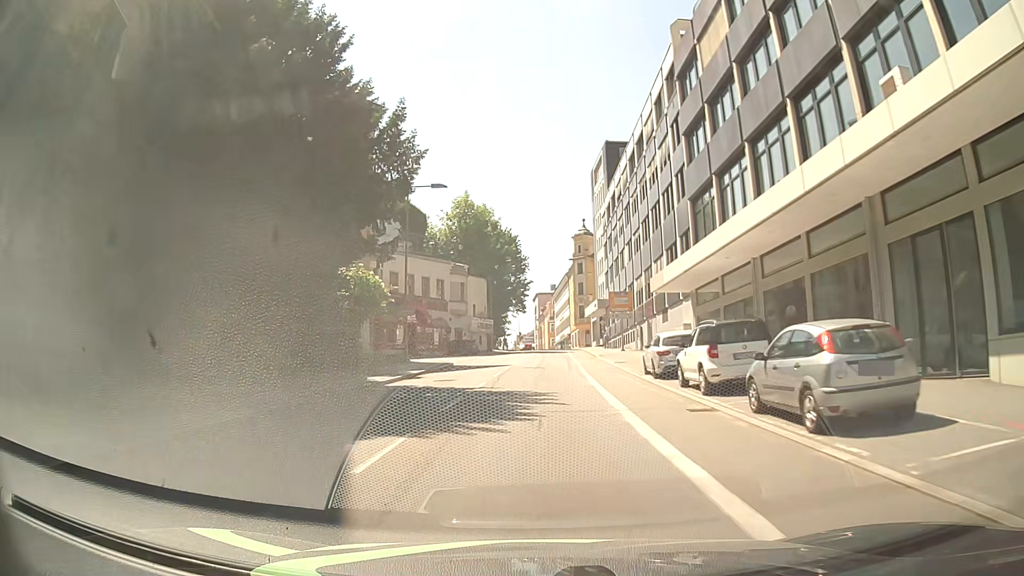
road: tertiary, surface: asphalt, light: Day
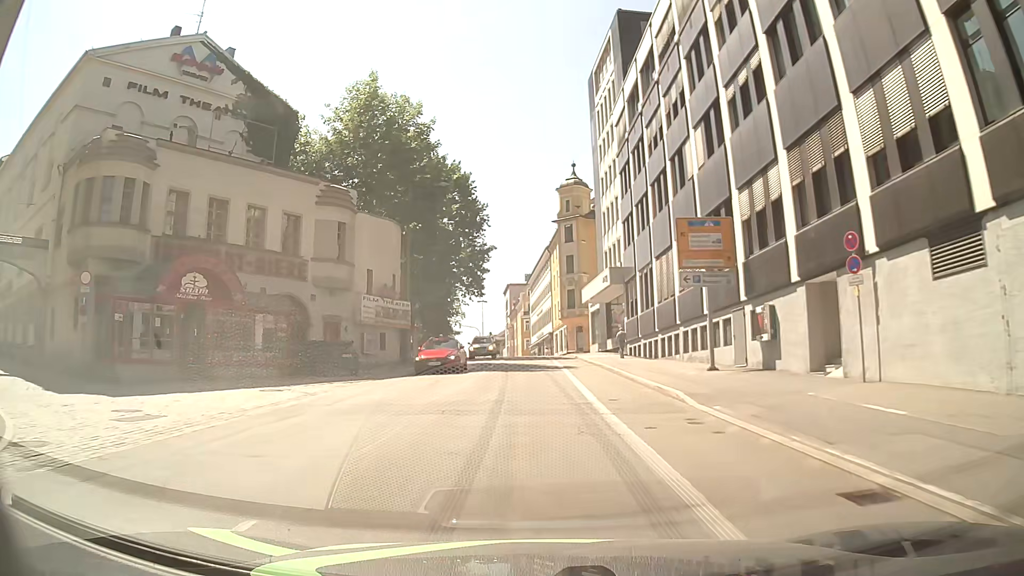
(+0.6, +35.0) m; +1°
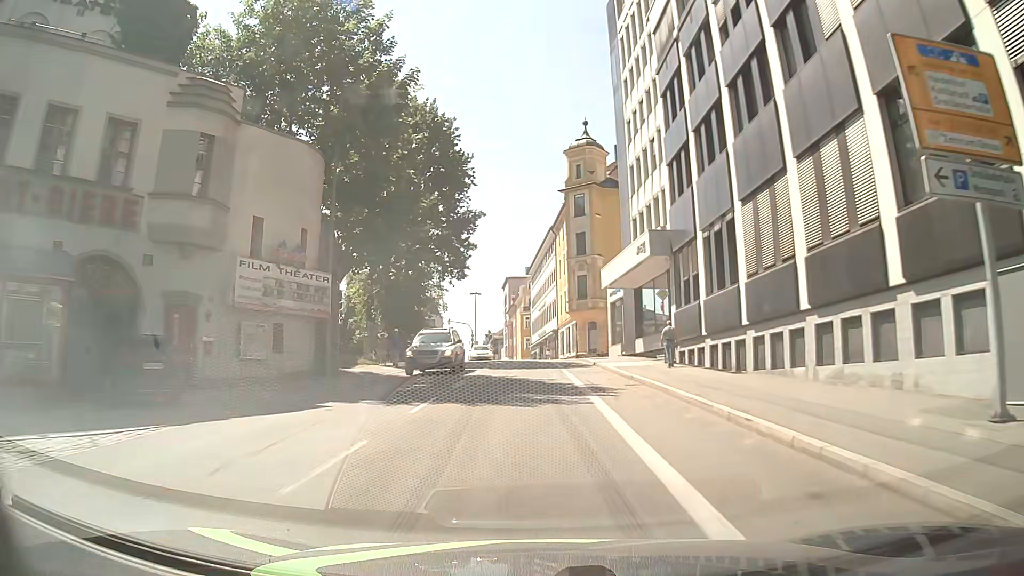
(+0.3, +14.5) m; 0°
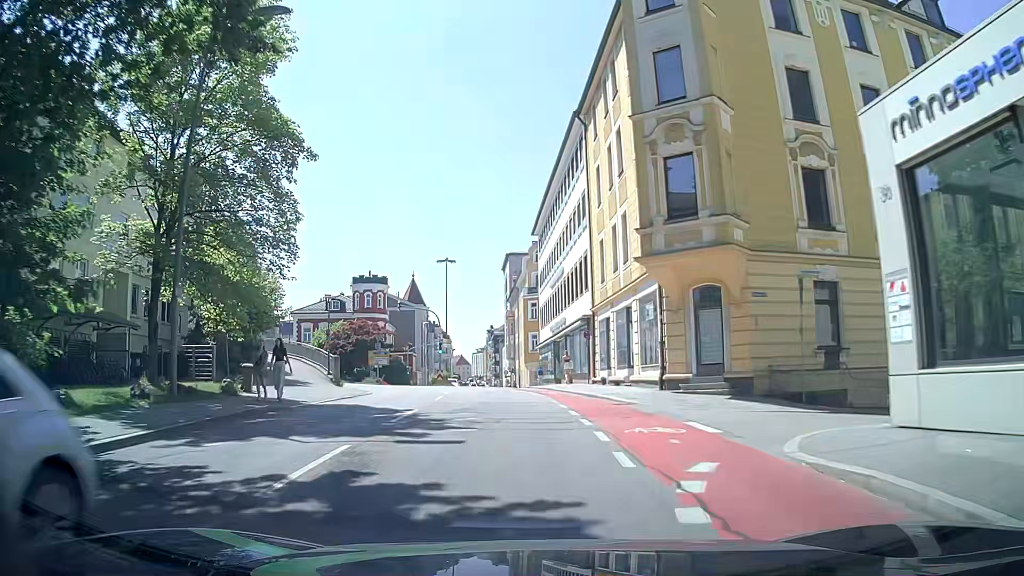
(+0.6, +35.8) m; 0°
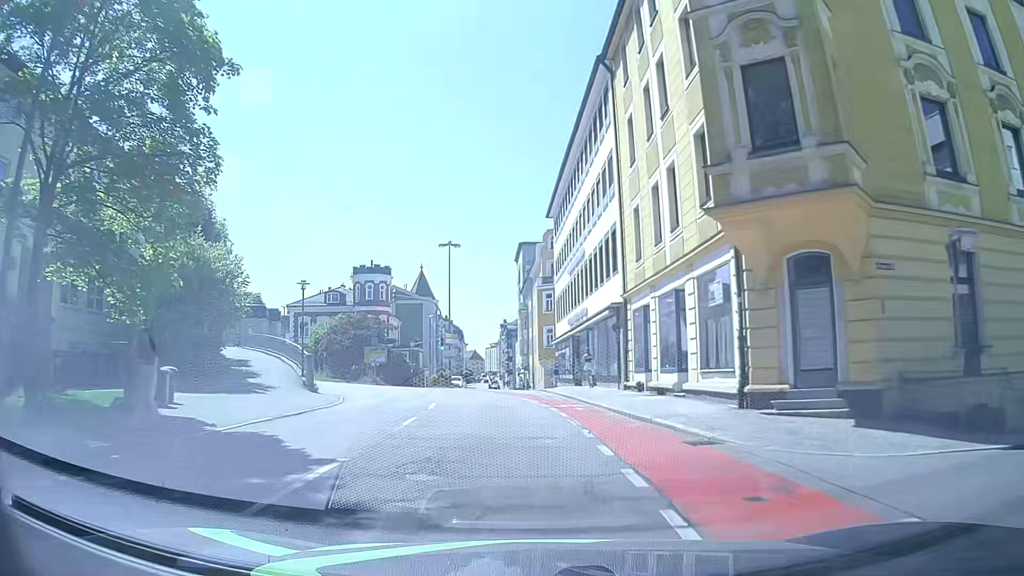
(0.0, +6.7) m; 0°
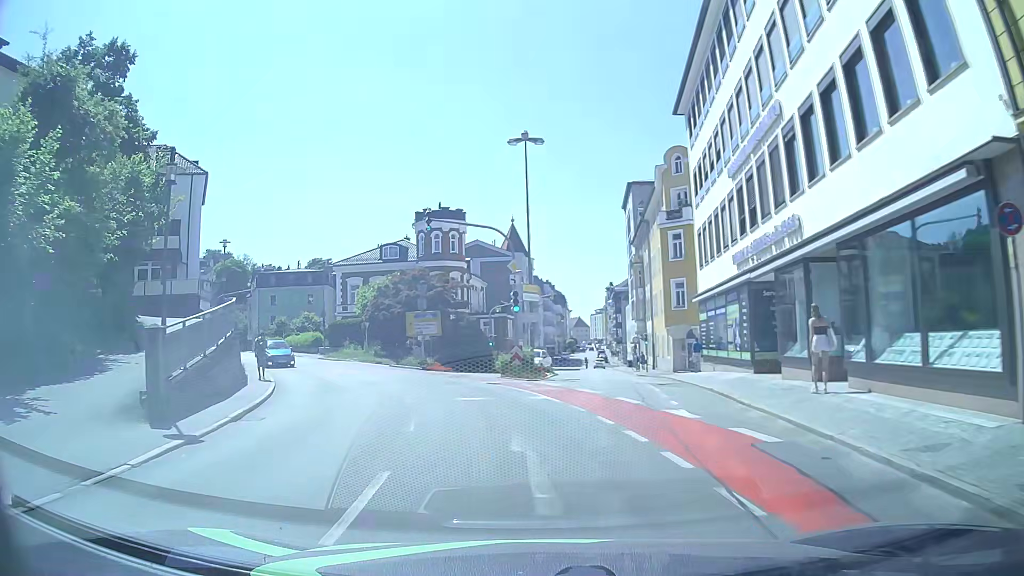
(-1.4, +19.3) m; -9°
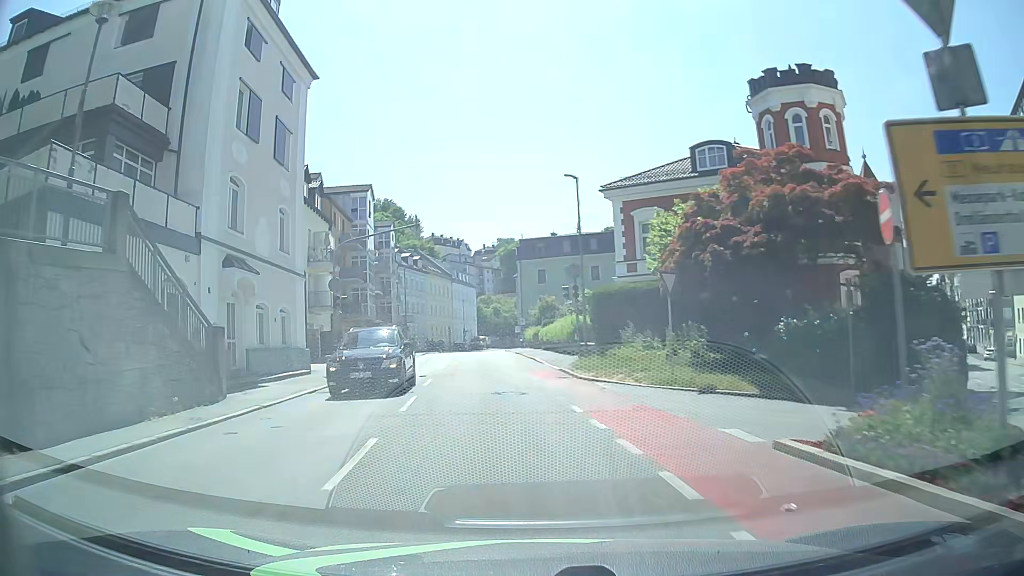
(-6.7, +31.3) m; -26°
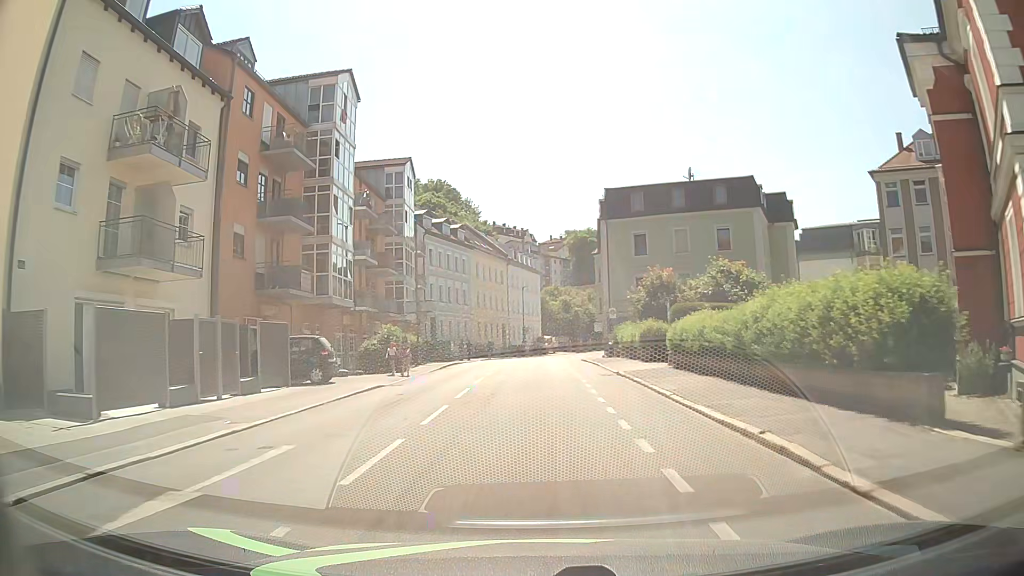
(-2.0, +27.2) m; -6°
(0, +10) (0, +20) (0, +30) (0, +40) (+1, +50) (+2, +60) (+3, +70) (+5, +80) (+8, +89) (+12, +99) m
